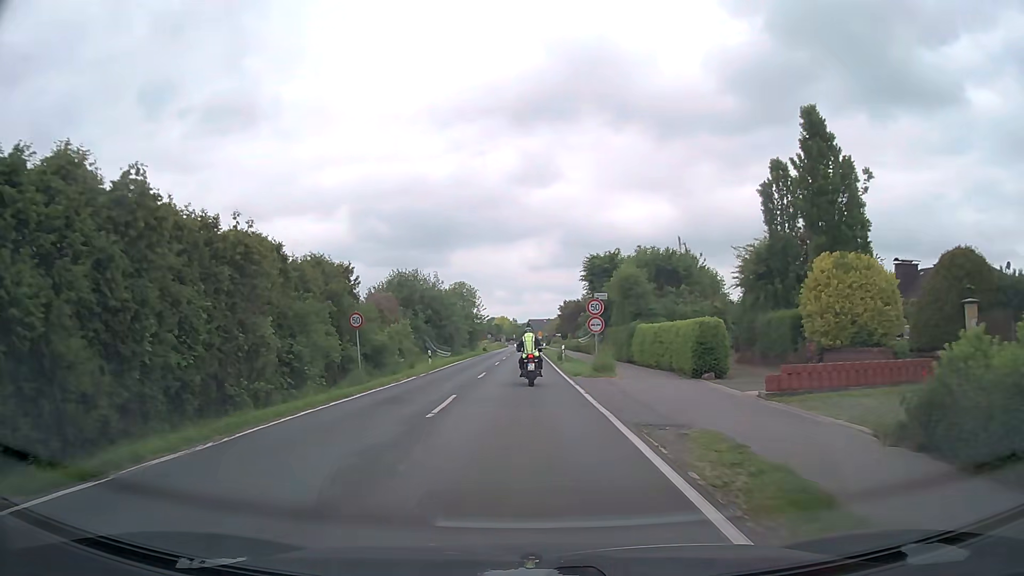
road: secondary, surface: asphalt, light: Day
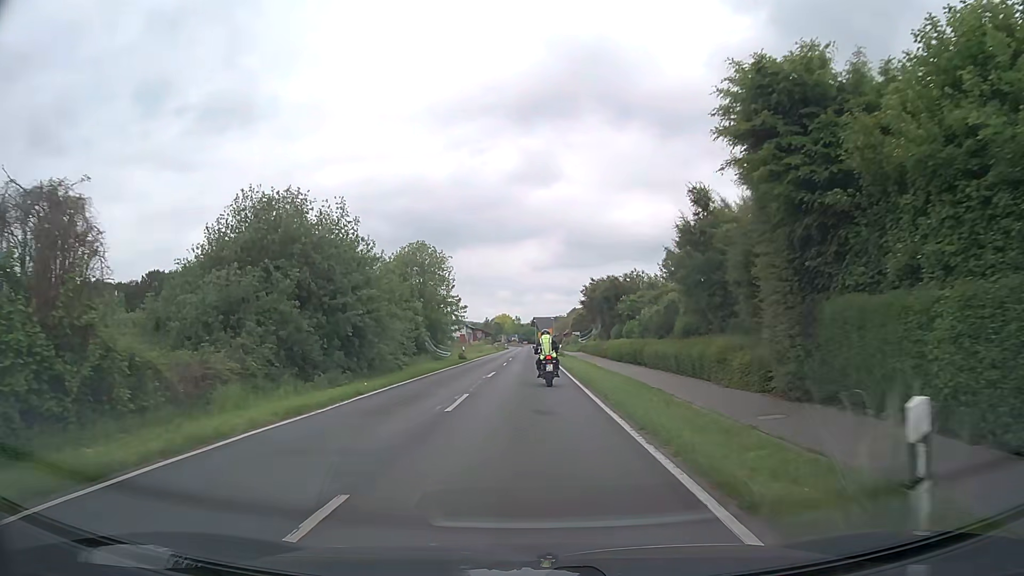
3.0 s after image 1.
(-0.3, +34.9) m; -1°
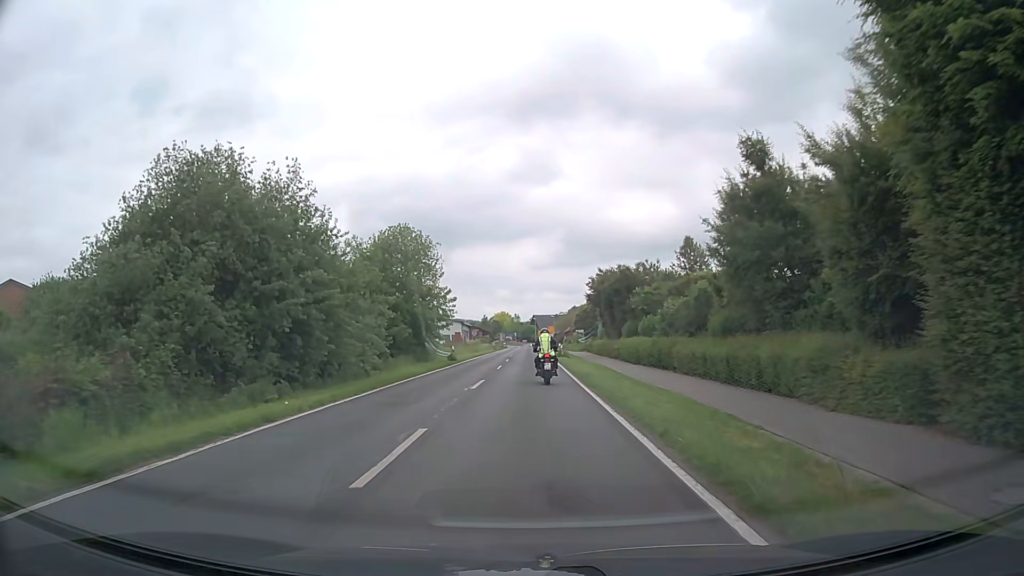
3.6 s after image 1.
(0.0, +6.9) m; 0°
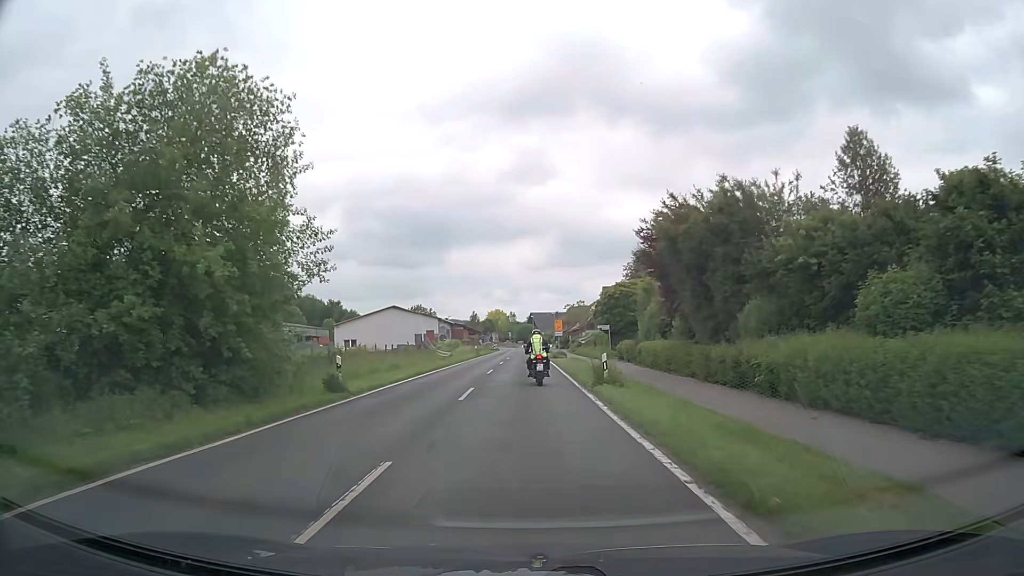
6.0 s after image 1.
(+0.1, +27.3) m; 0°
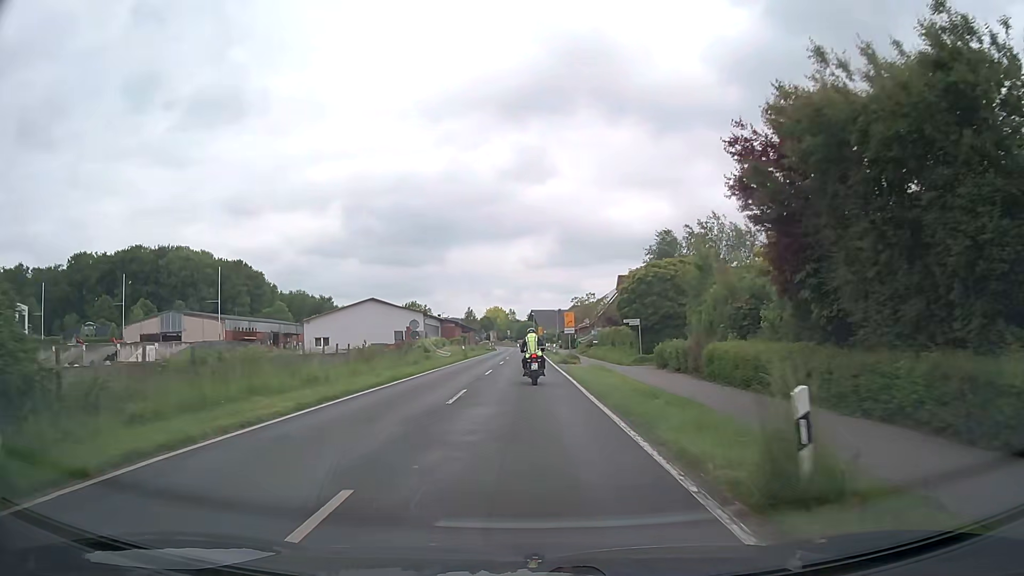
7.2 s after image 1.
(0.0, +13.5) m; 0°
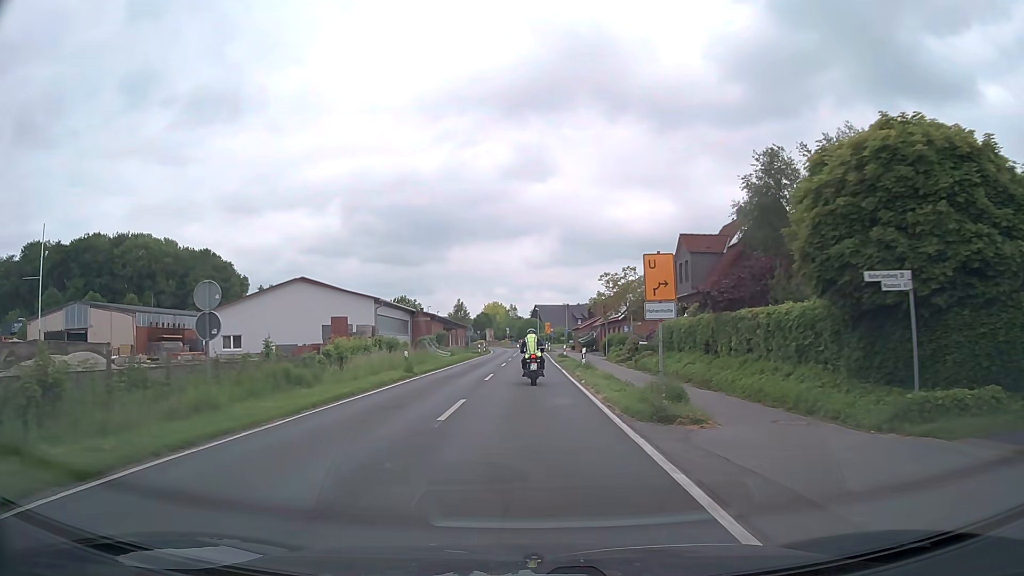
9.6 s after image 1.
(-0.2, +26.9) m; -1°
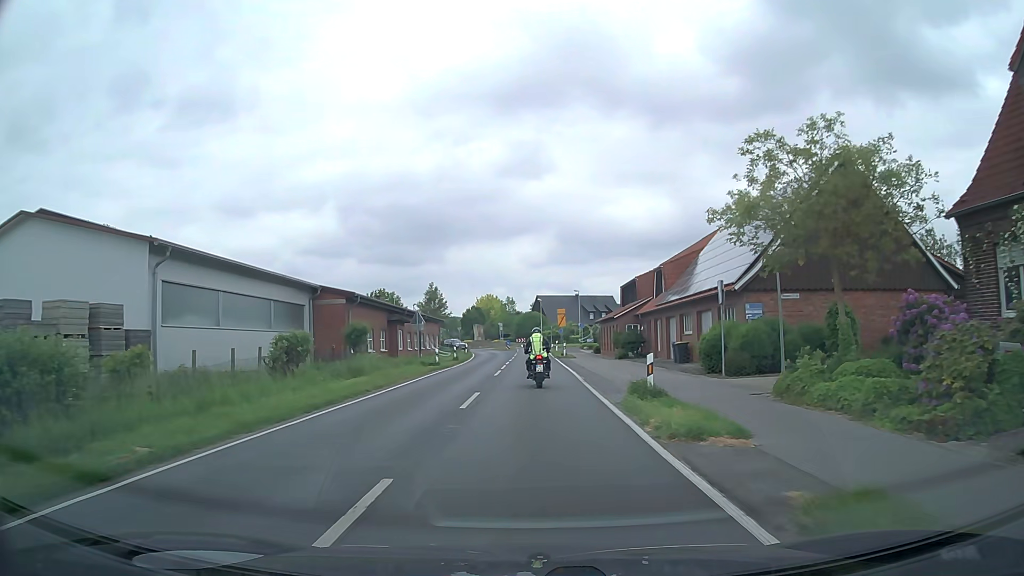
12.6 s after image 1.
(+0.1, +33.1) m; 0°
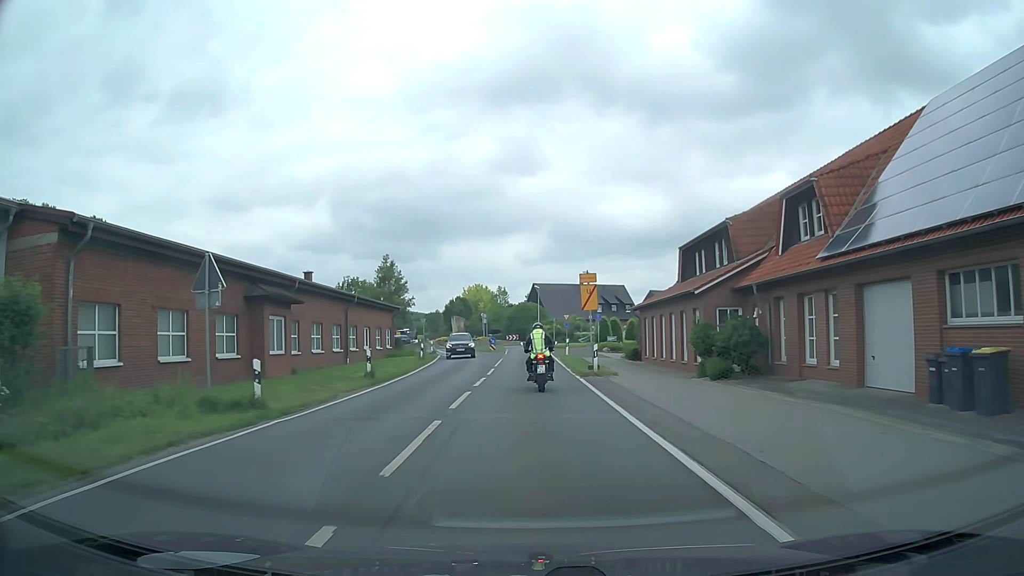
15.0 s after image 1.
(+0.1, +24.8) m; 0°
(0, +10) (0, +20) (0, +30) (0, +40) (0, +50) (0, +60) (0, +70) (+3, +80) (+2, +89) (-5, +95) m
